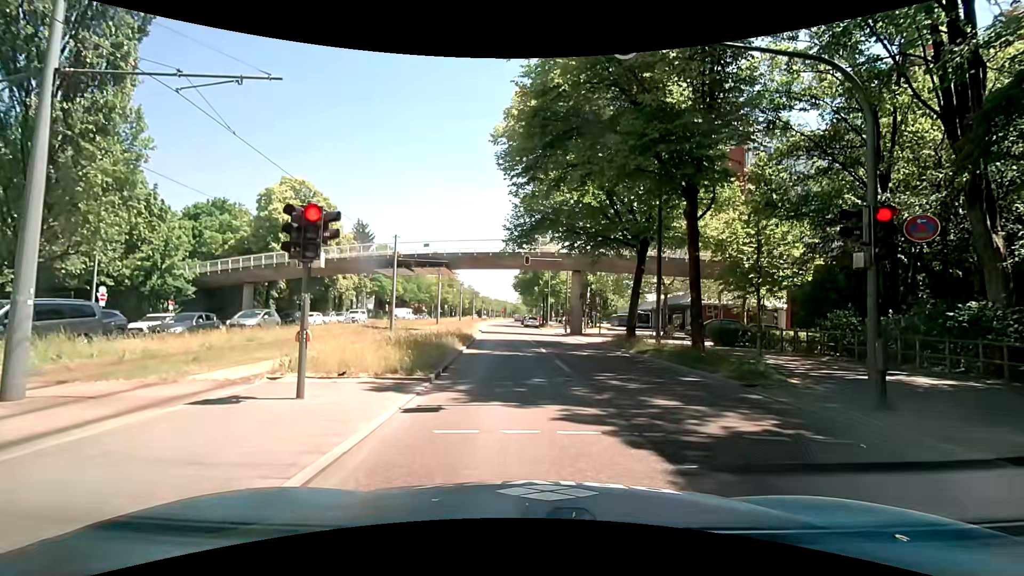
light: Day
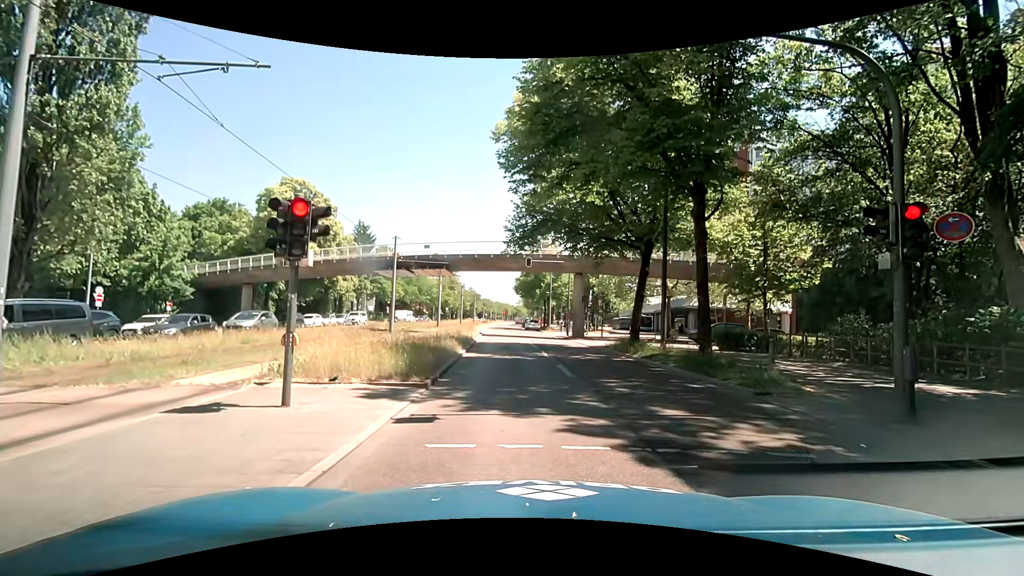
(0.0, +0.5) m; 0°
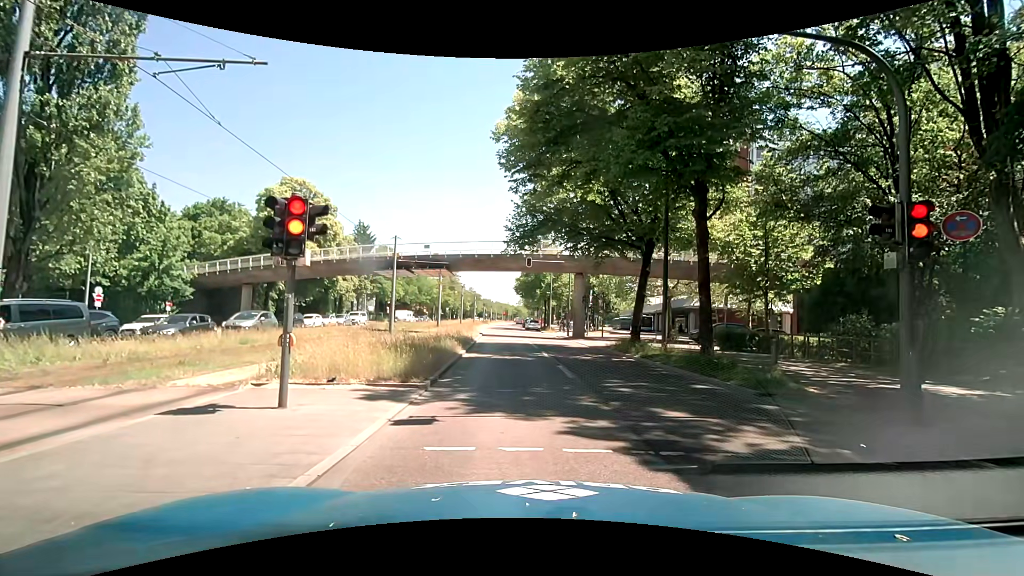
(0.0, +0.1) m; 0°
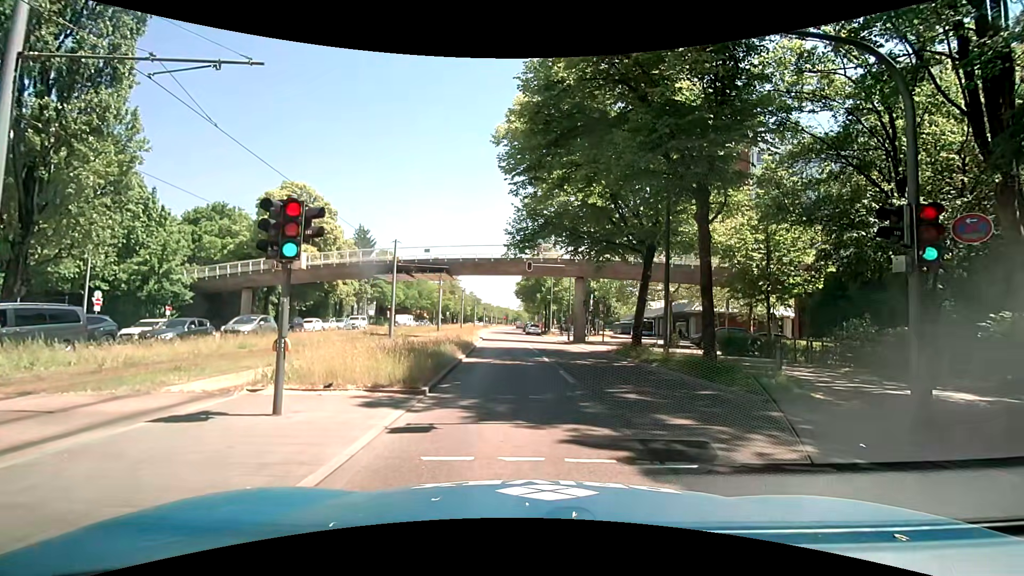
(0.0, +0.2) m; 0°
